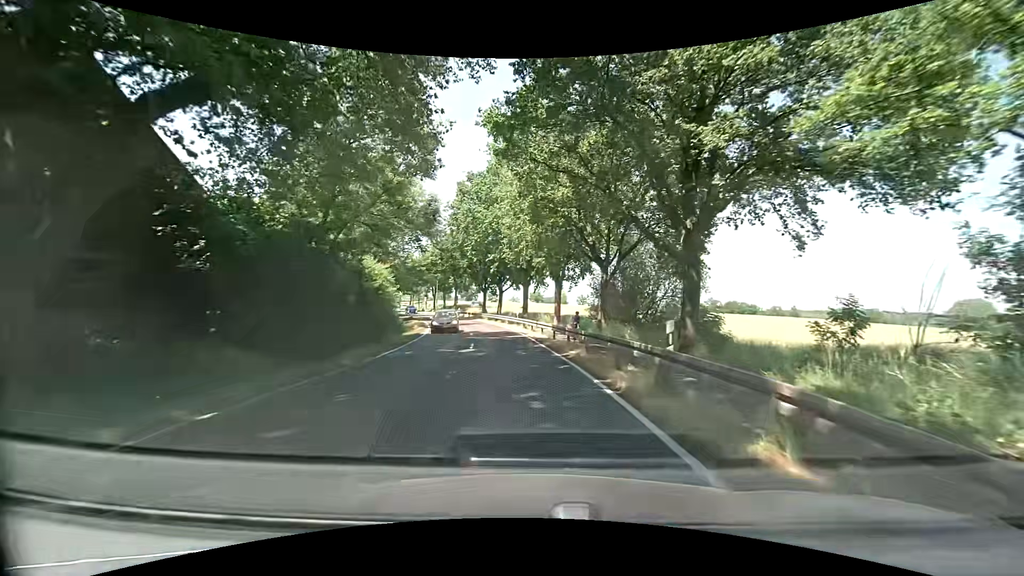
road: secondary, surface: asphalt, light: Day
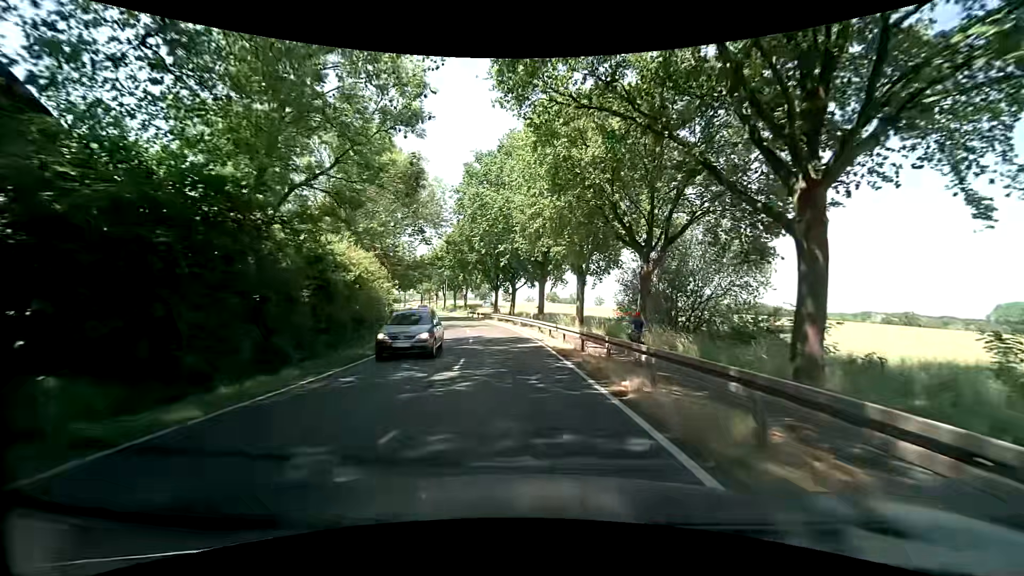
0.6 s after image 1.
(-0.1, +7.2) m; -1°
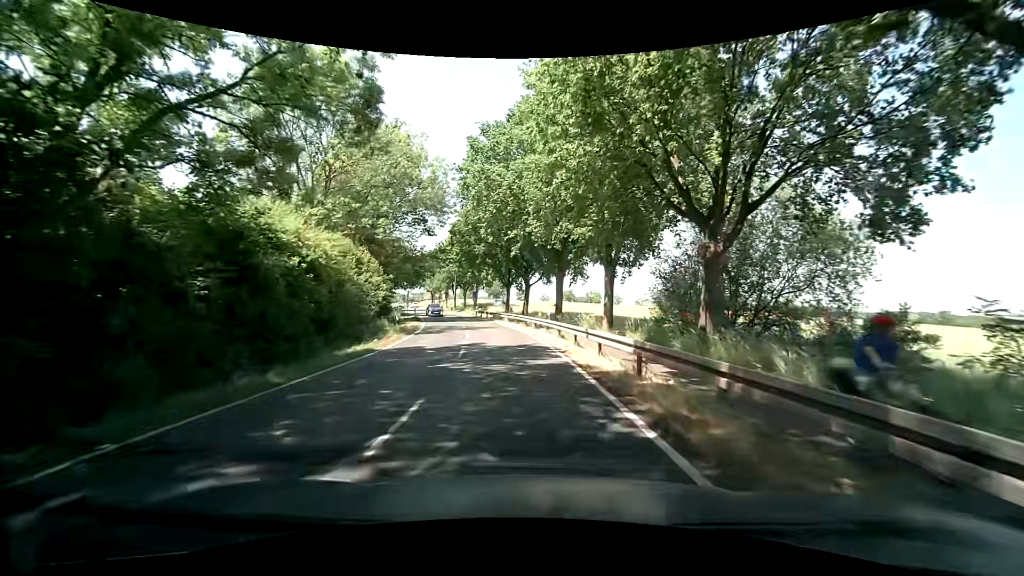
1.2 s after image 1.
(0.0, +7.2) m; -1°
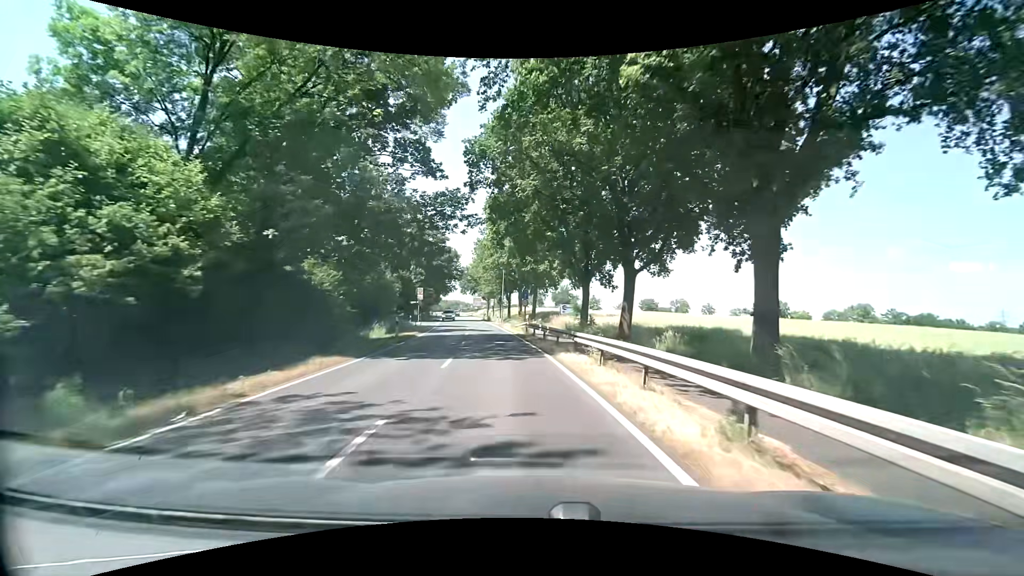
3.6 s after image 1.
(-2.3, +28.7) m; -10°
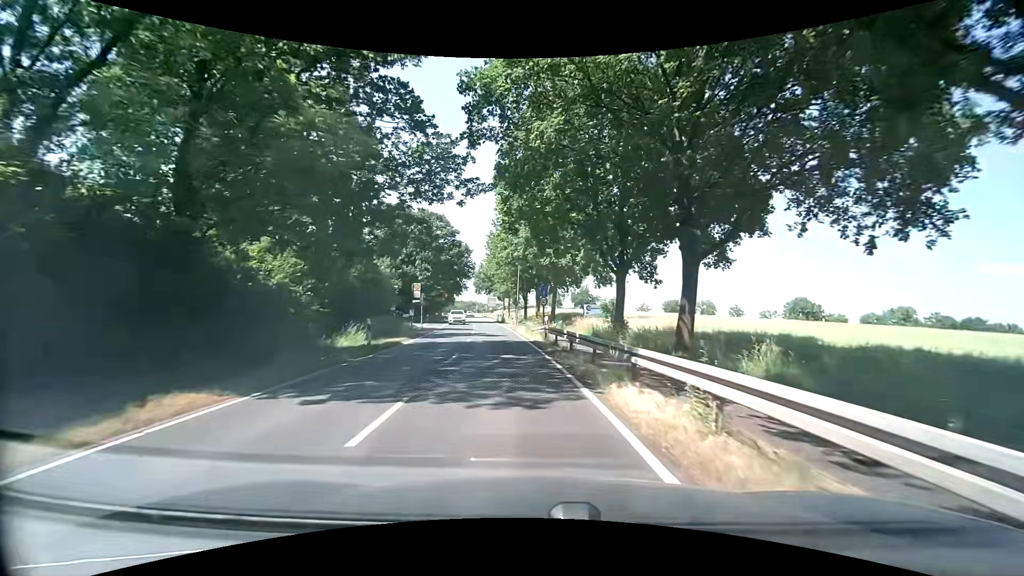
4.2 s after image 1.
(0.0, +7.3) m; -1°
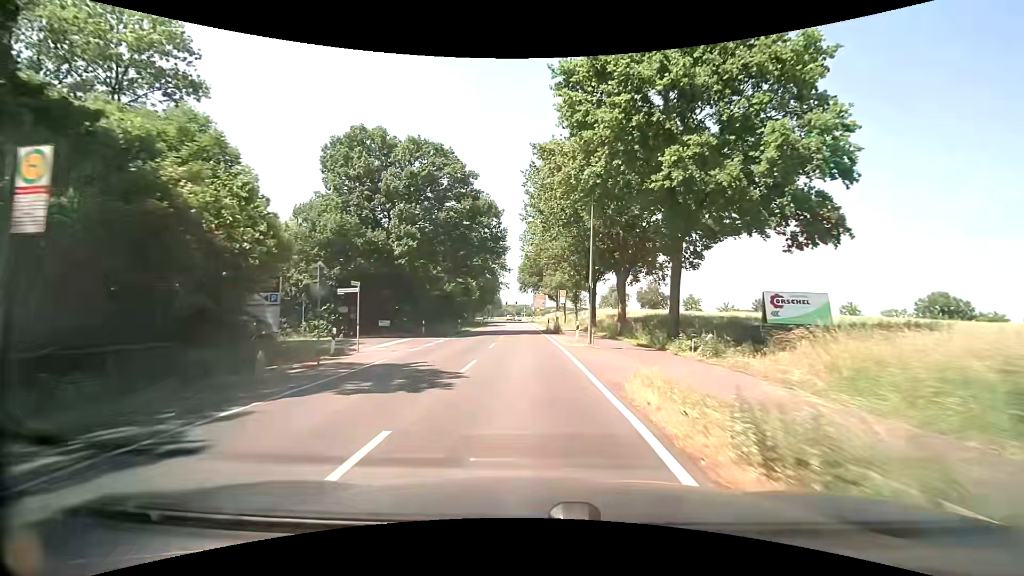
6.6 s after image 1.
(-2.0, +29.7) m; -7°
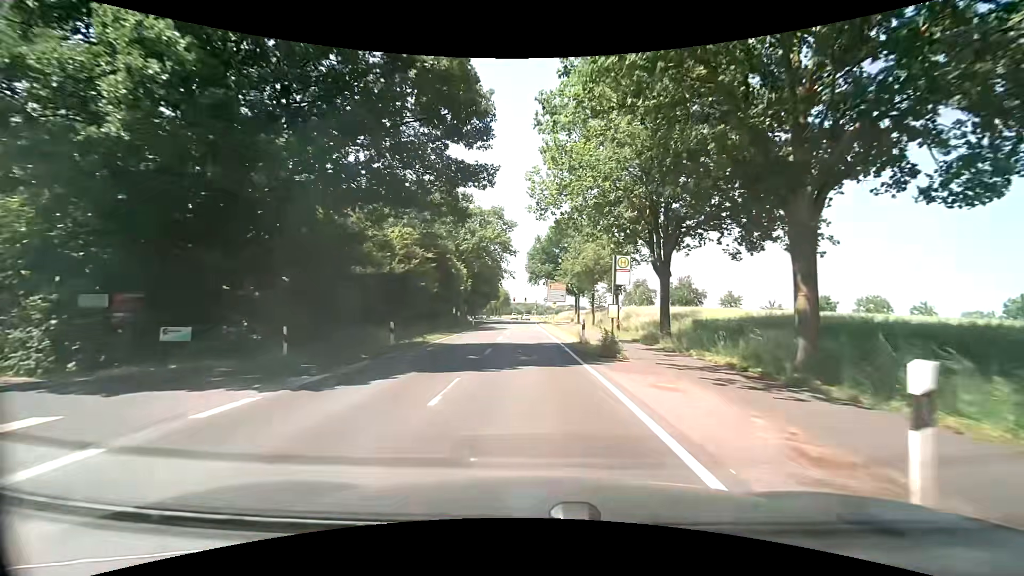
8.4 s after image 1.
(0.0, +22.6) m; 0°
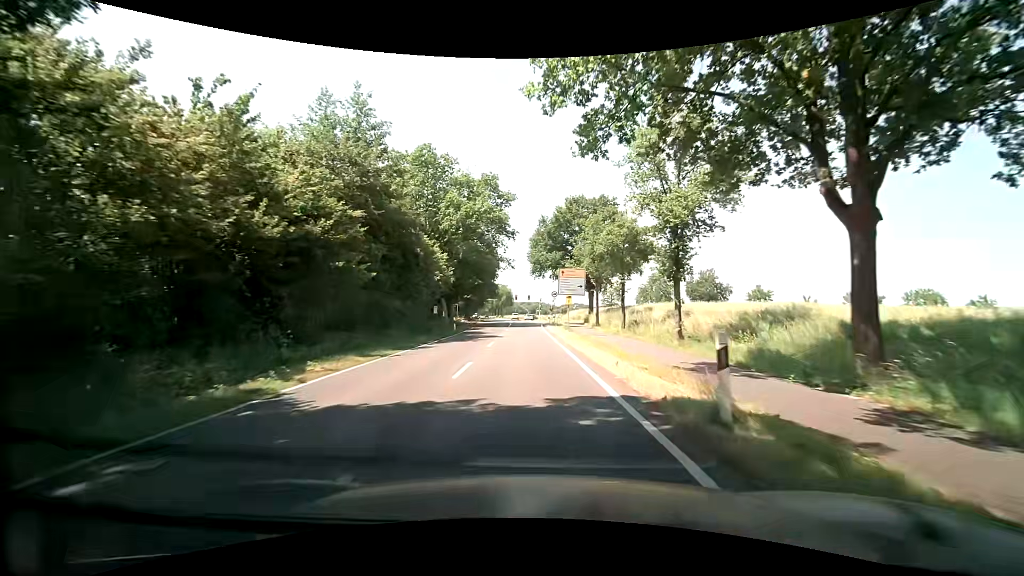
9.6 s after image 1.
(-0.1, +15.1) m; 0°
(0, +10) (0, +20) (0, +30) (-1, +40) (-1, +50) (-1, +60) (-2, +70) (-2, +80) (-2, +90) (-3, +100) m
